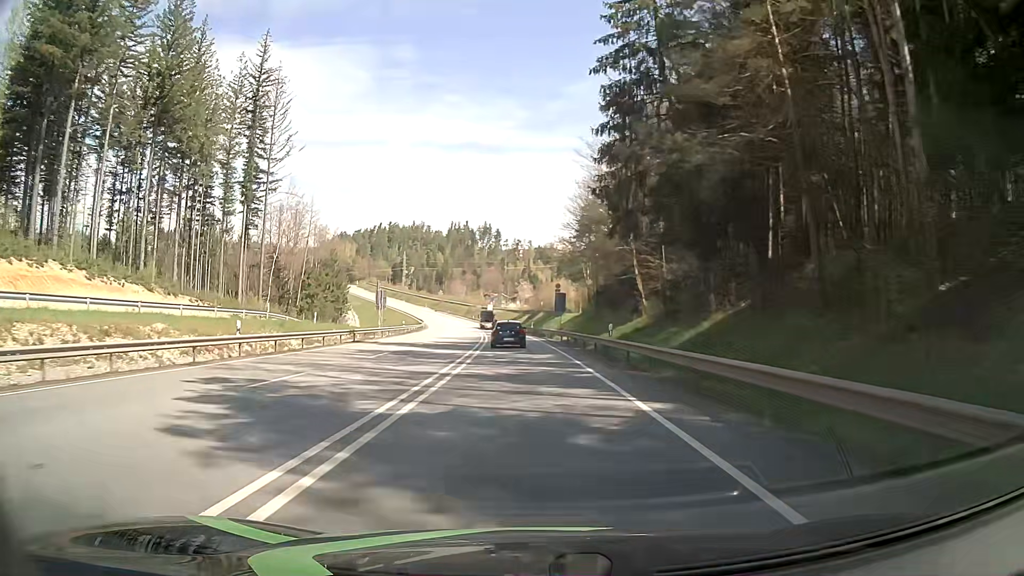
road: primary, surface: asphalt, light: Day
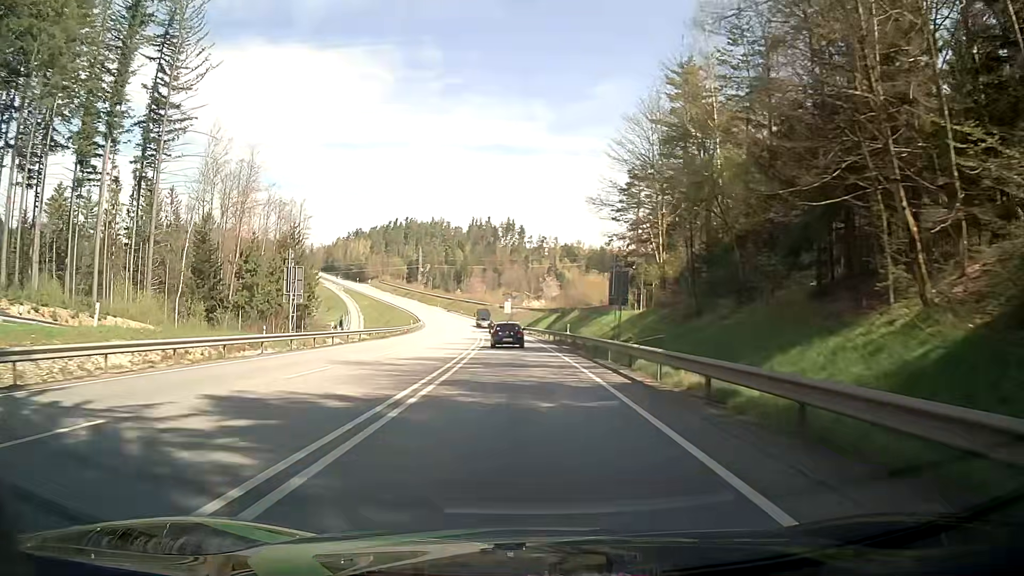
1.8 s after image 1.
(-0.6, +33.5) m; -2°
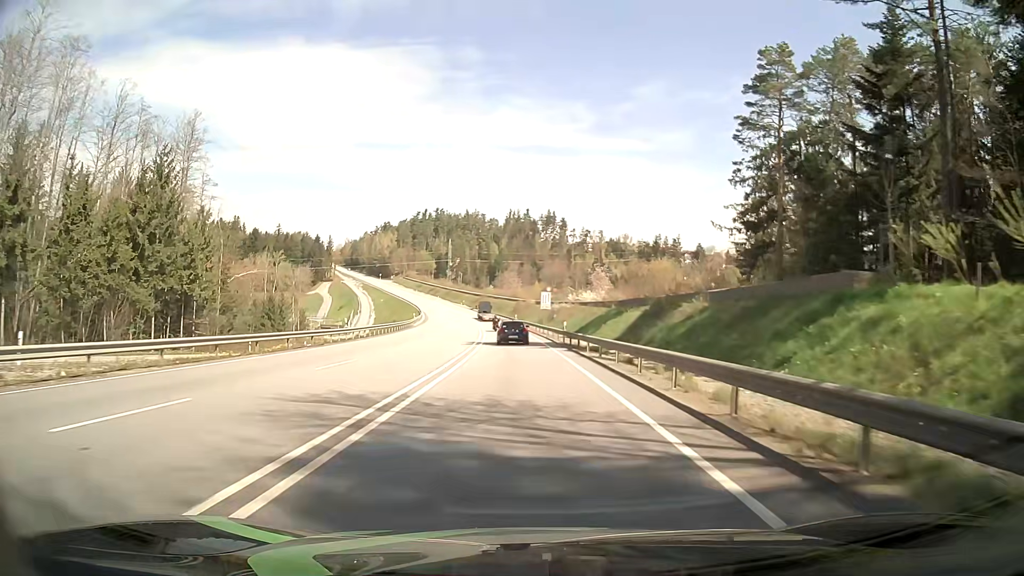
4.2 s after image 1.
(-1.2, +45.8) m; -3°
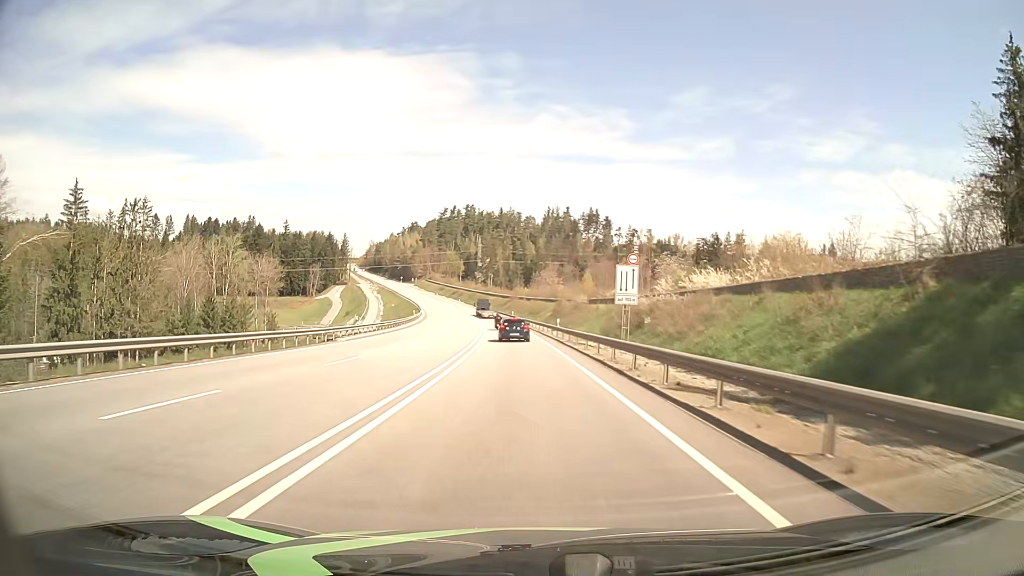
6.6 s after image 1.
(-1.3, +47.4) m; -3°
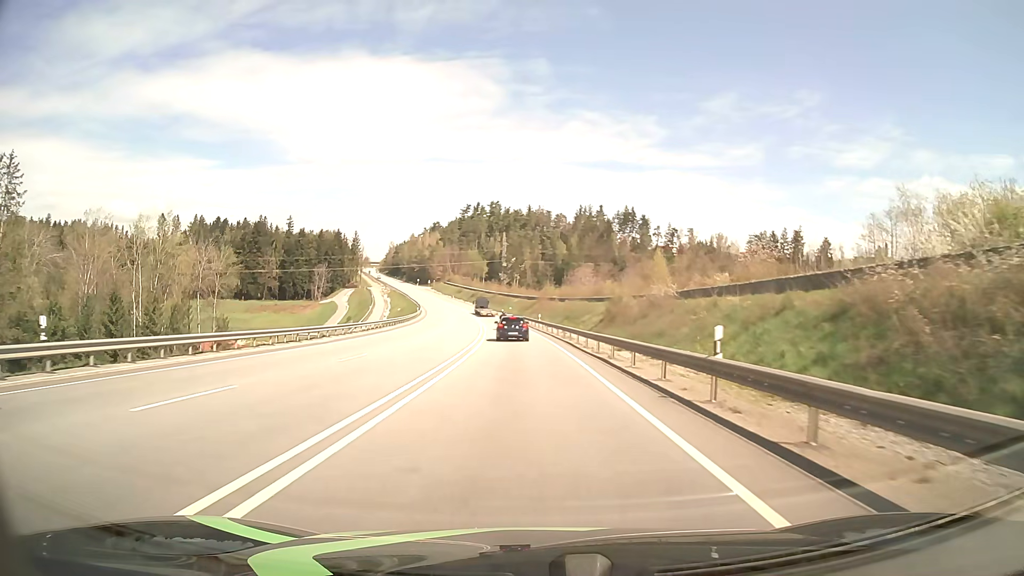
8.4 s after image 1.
(-0.8, +35.5) m; -3°
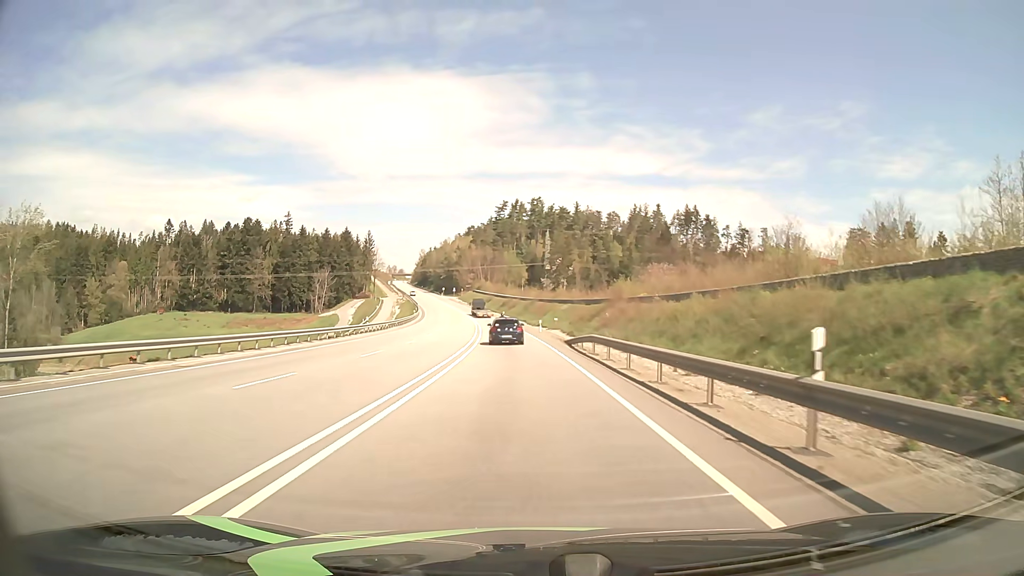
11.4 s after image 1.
(-1.8, +56.1) m; -4°
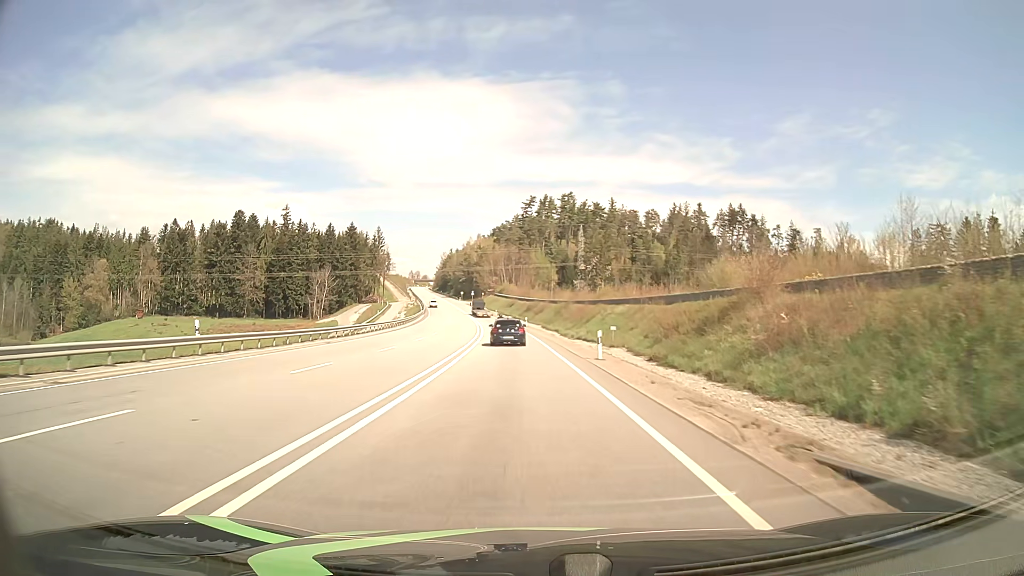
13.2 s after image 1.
(-0.7, +32.1) m; -2°
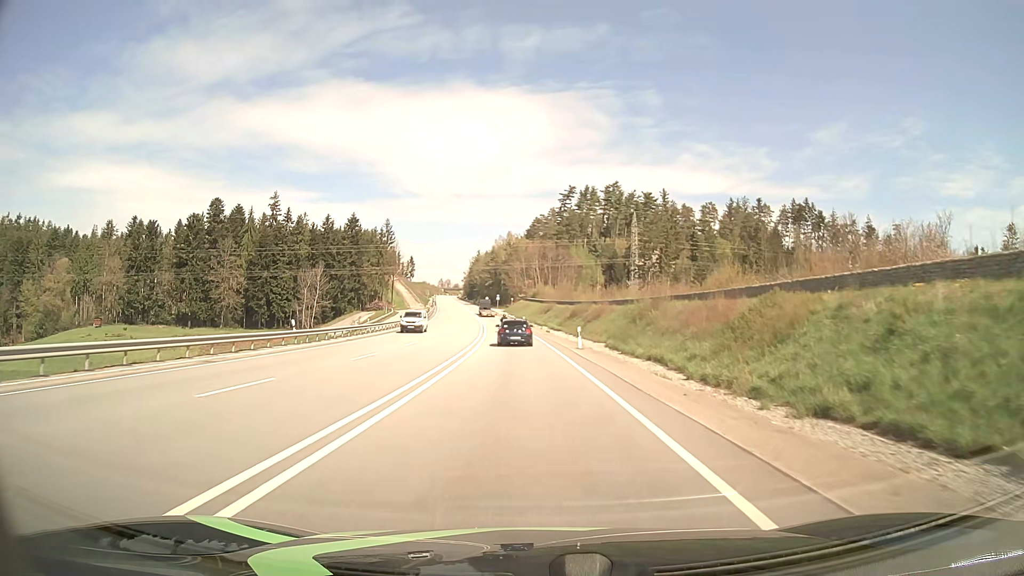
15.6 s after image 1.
(-1.1, +42.0) m; -3°
(0, +10) (0, +20) (-1, +30) (-1, +40) (-2, +50) (-2, +60) (-3, +70) (-4, +80) (-5, +90) (-6, +100) m
